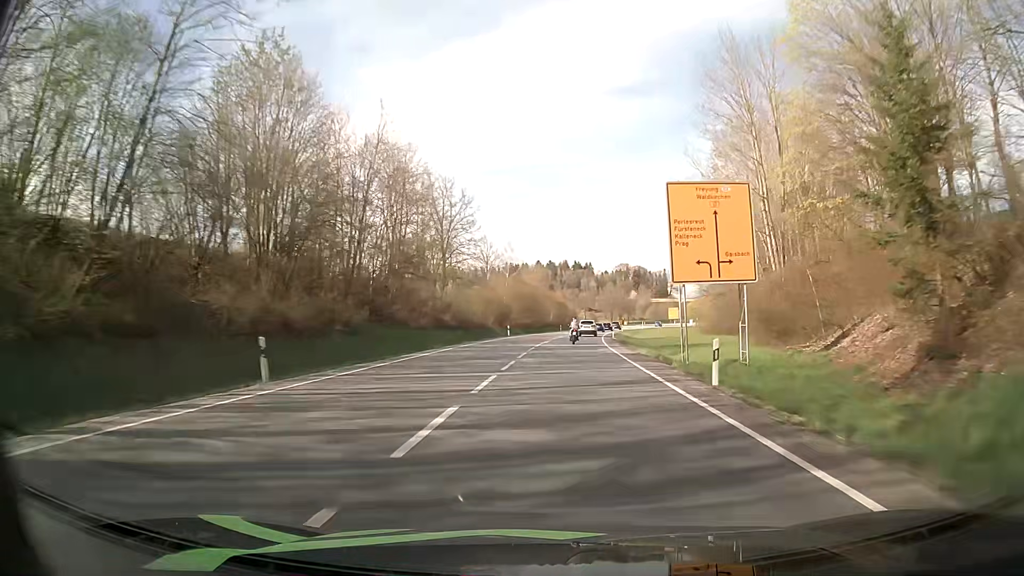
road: primary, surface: asphalt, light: Day
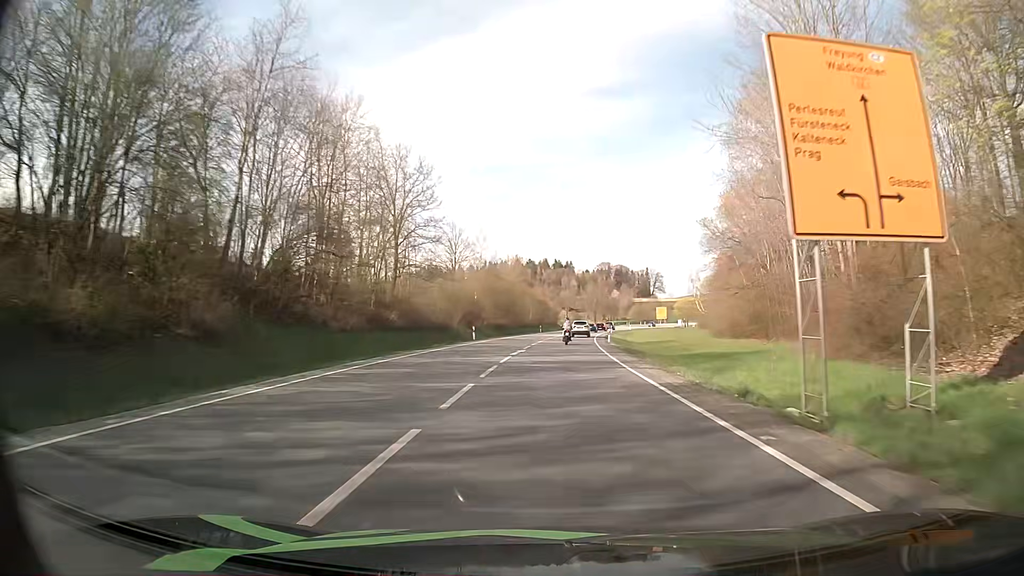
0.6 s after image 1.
(+0.3, +14.4) m; +2°
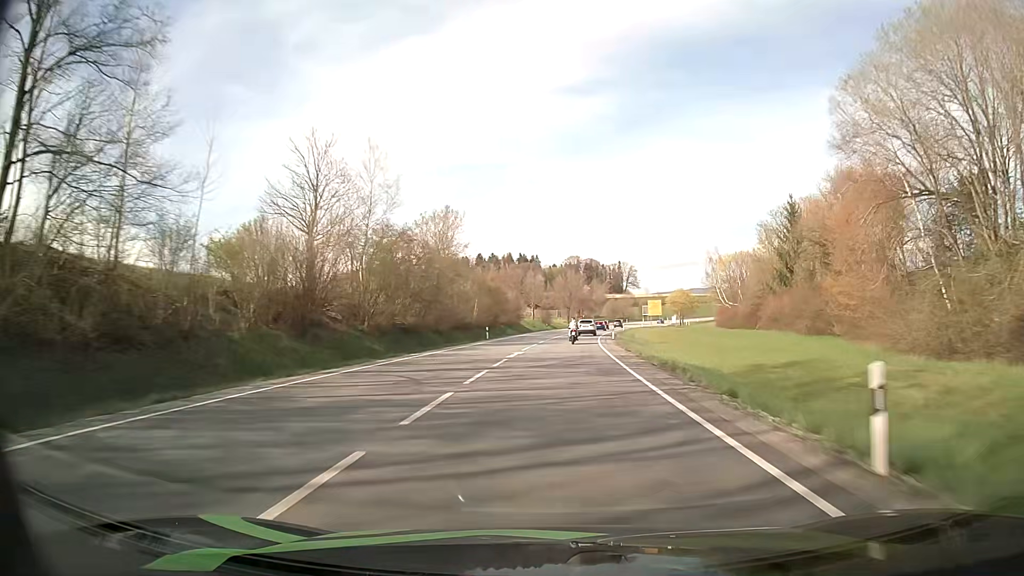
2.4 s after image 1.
(+1.2, +43.5) m; +3°
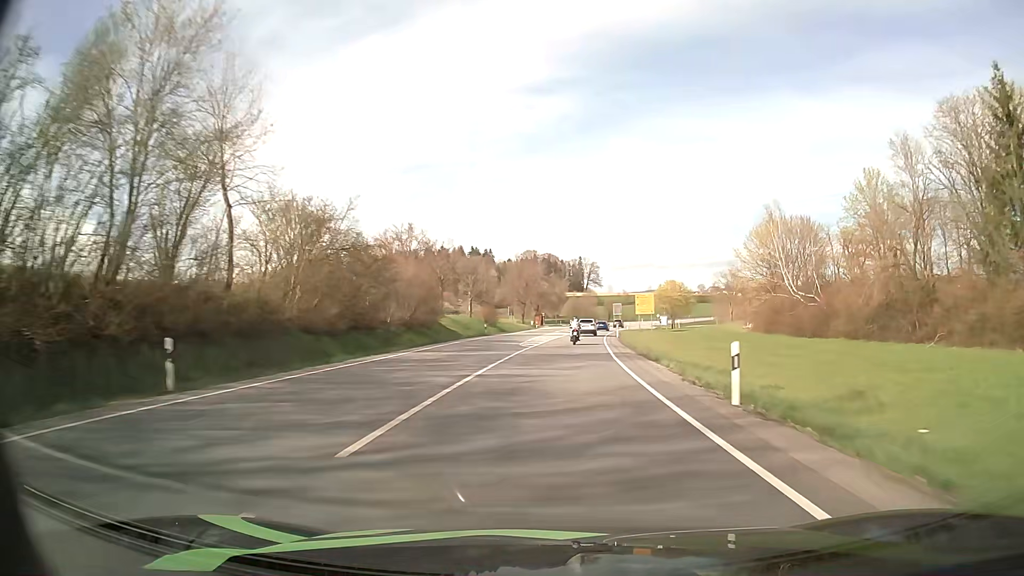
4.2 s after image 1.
(+1.4, +44.4) m; +4°
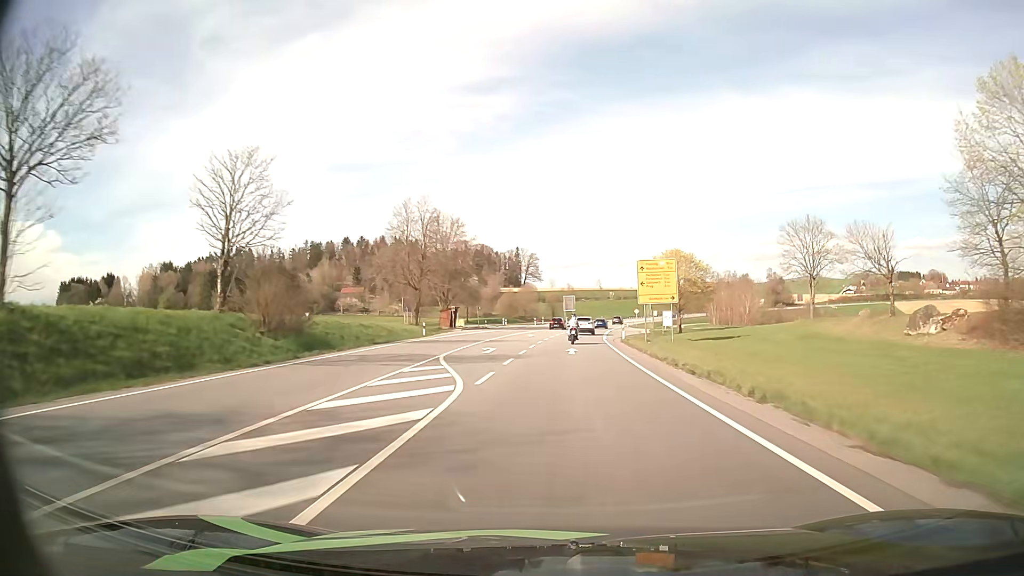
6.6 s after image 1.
(+2.6, +58.4) m; +5°
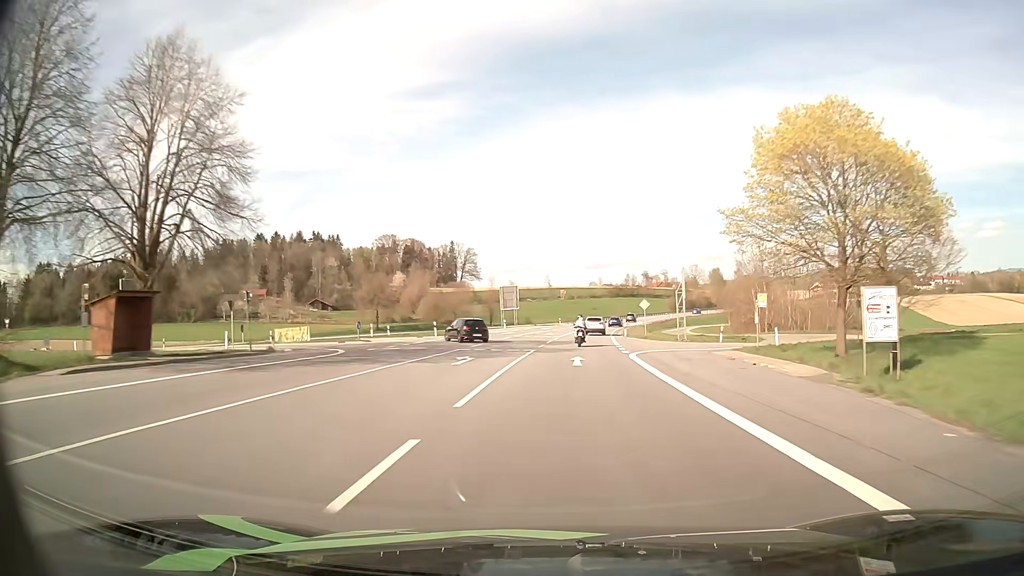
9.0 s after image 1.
(+2.4, +57.5) m; +5°
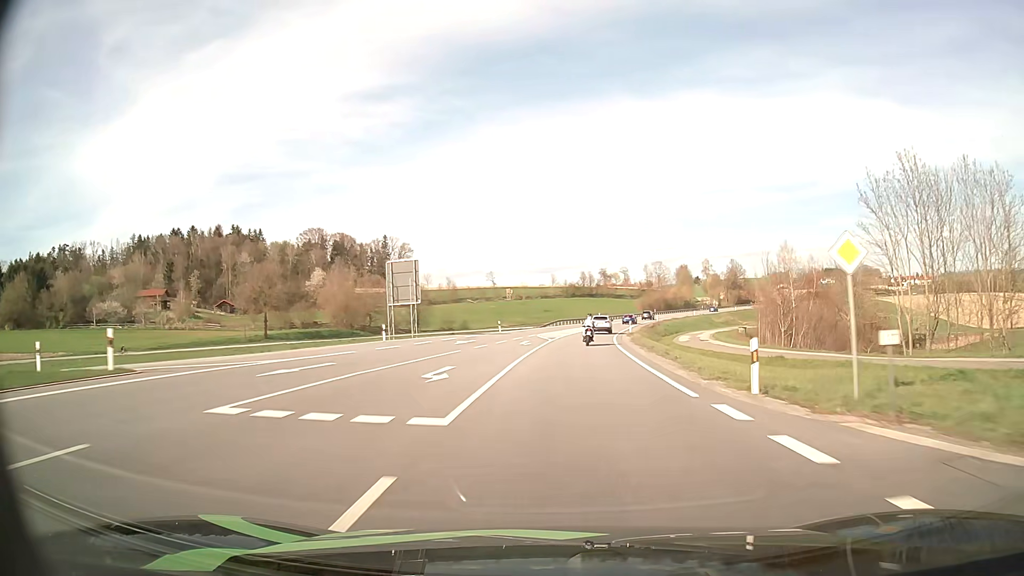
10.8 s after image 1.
(+1.4, +43.6) m; +4°
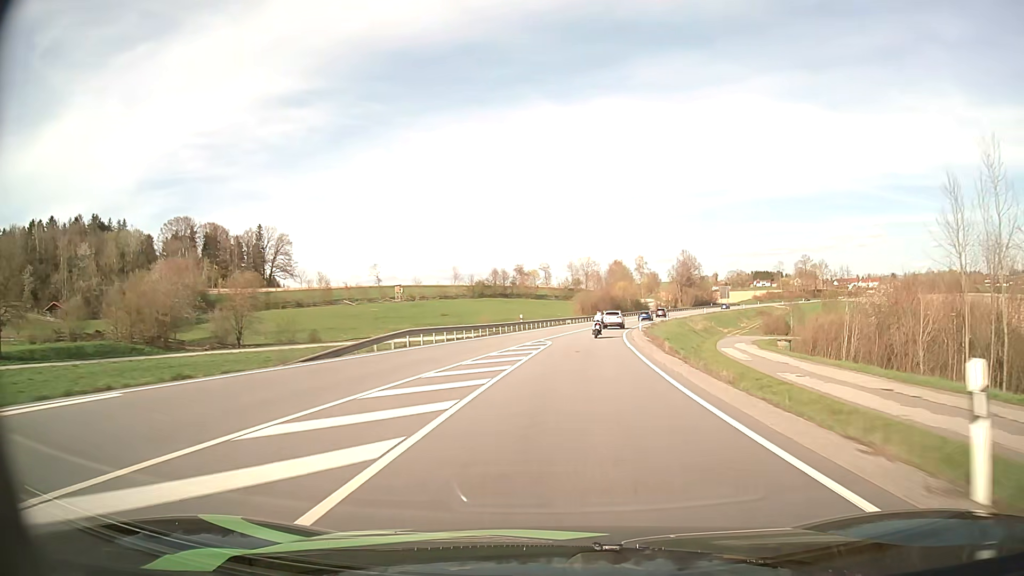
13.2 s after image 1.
(+3.8, +58.3) m; +7°
(0, +10) (+1, +20) (+1, +30) (+2, +40) (+4, +50) (+5, +60) (+7, +70) (+9, +79) (+12, +89) (+14, +99) m
